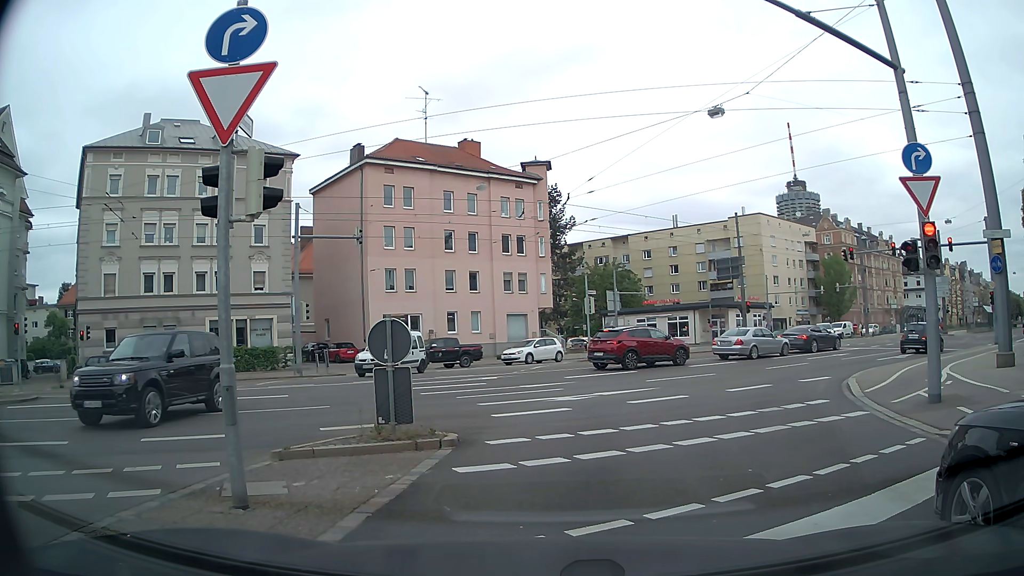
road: secondary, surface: asphalt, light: Day
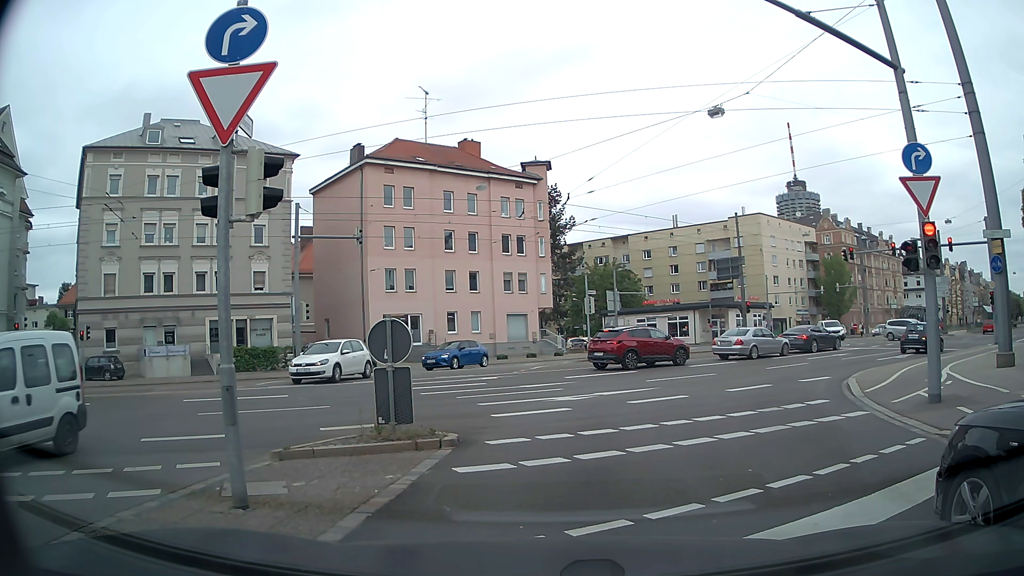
(0.0, 0.0) m; 0°
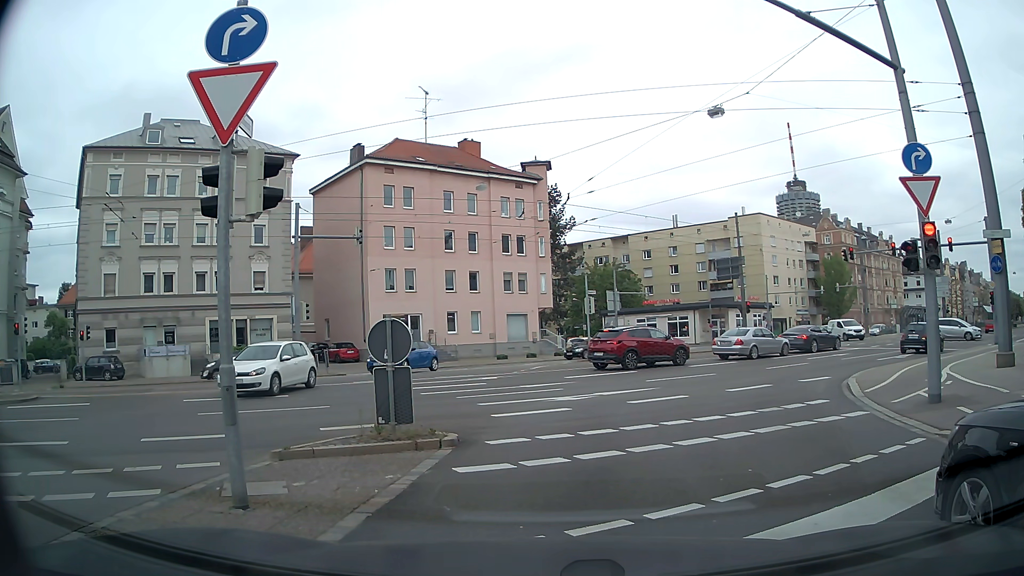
(0.0, 0.0) m; 0°
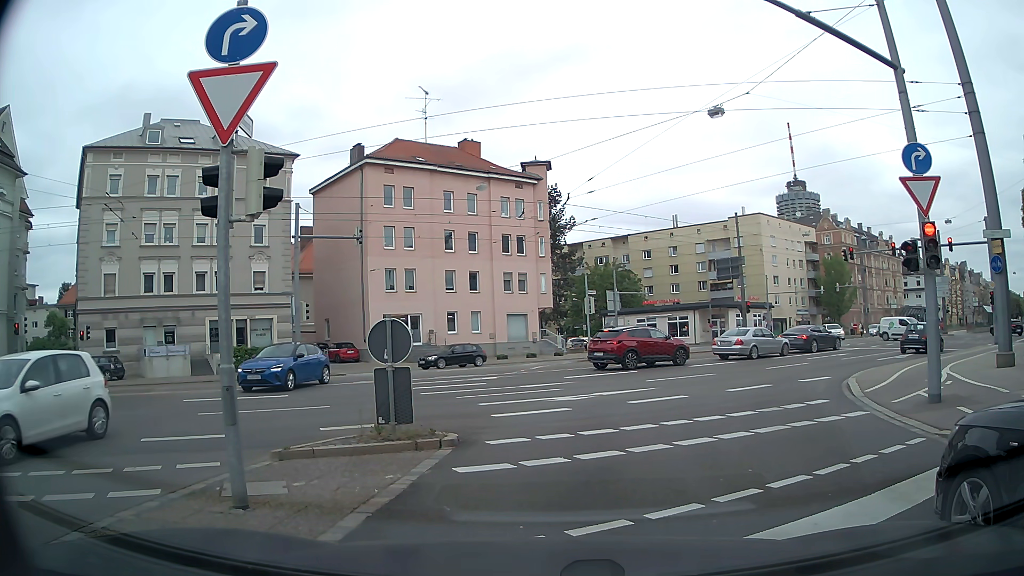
(0.0, 0.0) m; 0°
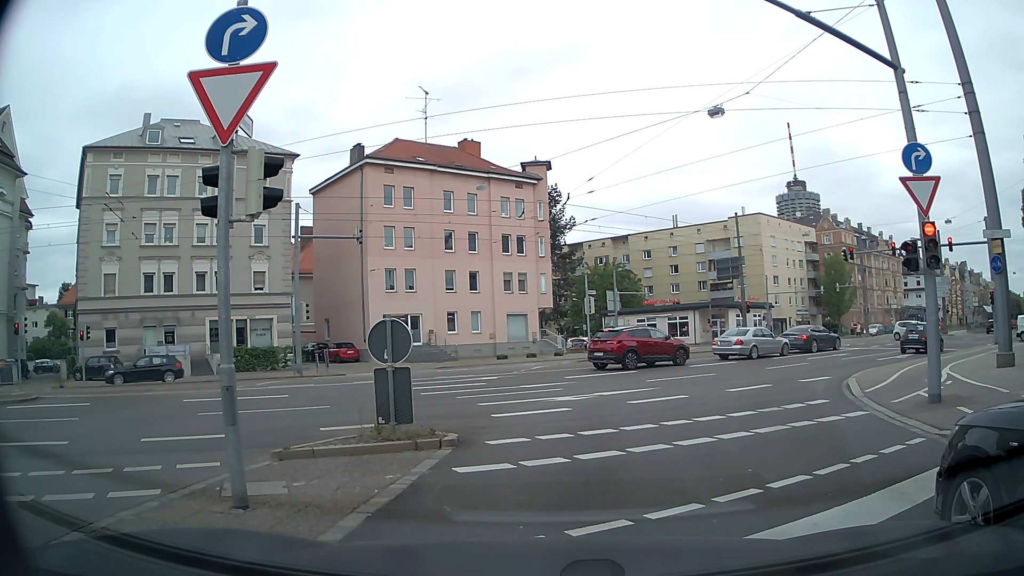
(0.0, 0.0) m; 0°
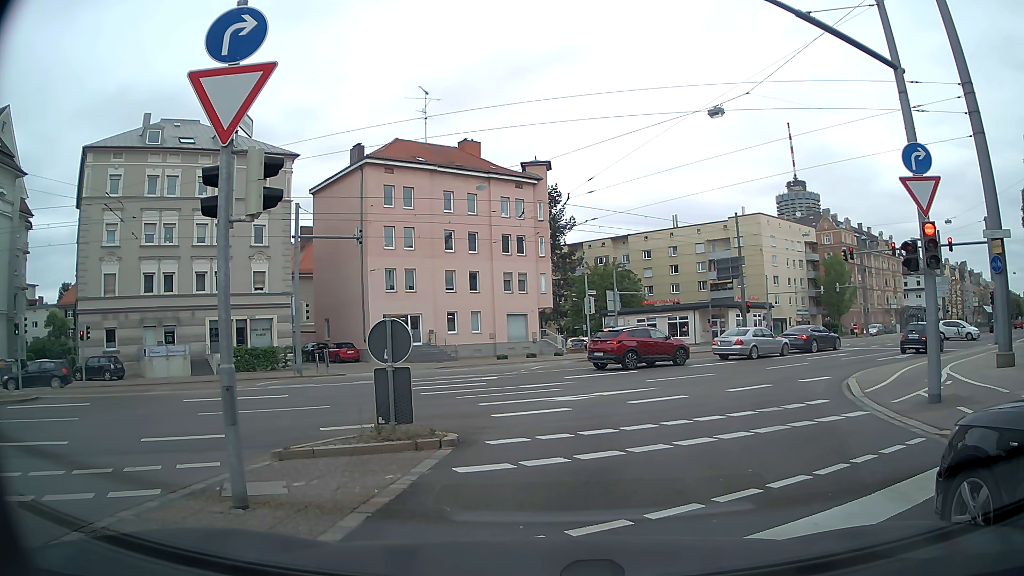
(0.0, 0.0) m; 0°
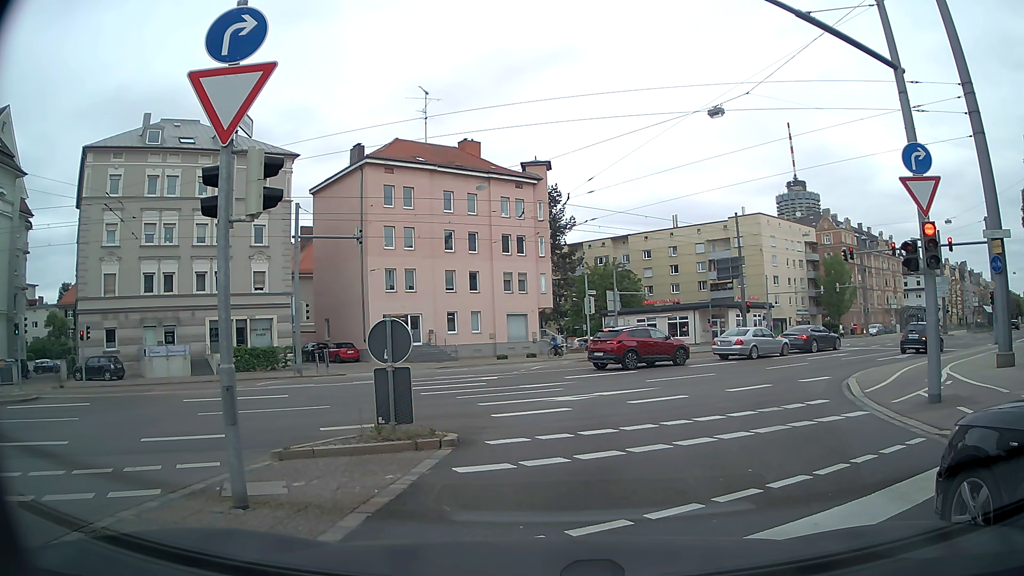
(0.0, 0.0) m; 0°
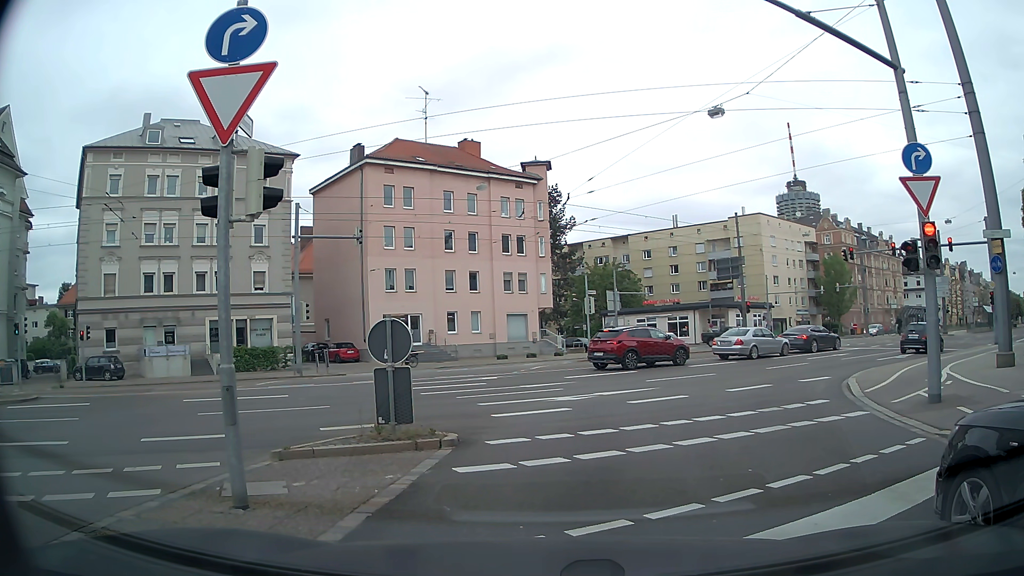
(0.0, 0.0) m; 0°
(0, +10) (+3, +20) (+8, +28) (+16, +34) (+24, +41) (+31, +47) (+39, +54) (+46, +60) (+54, +67) (+62, +73) m
